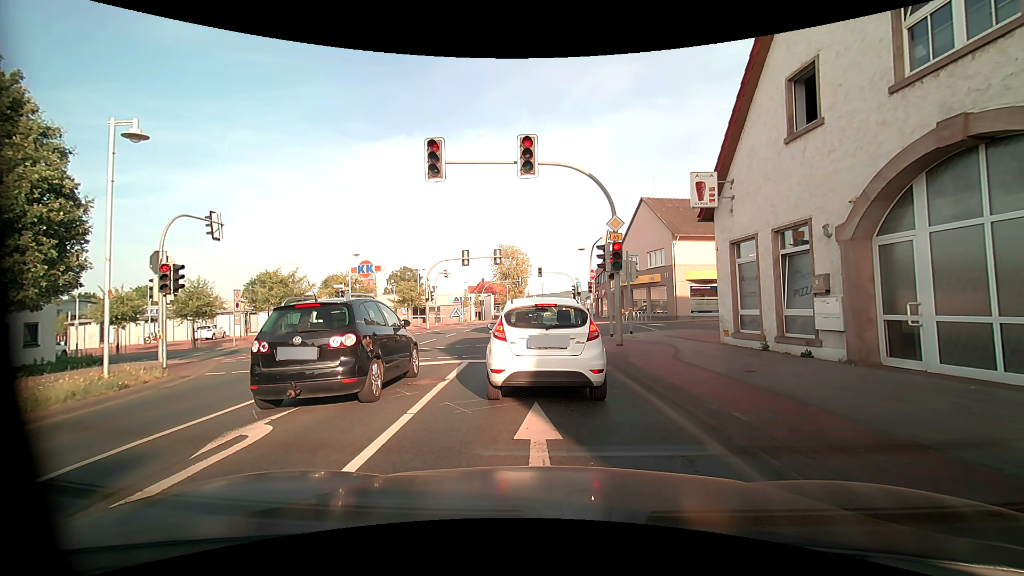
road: primary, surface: asphalt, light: Day
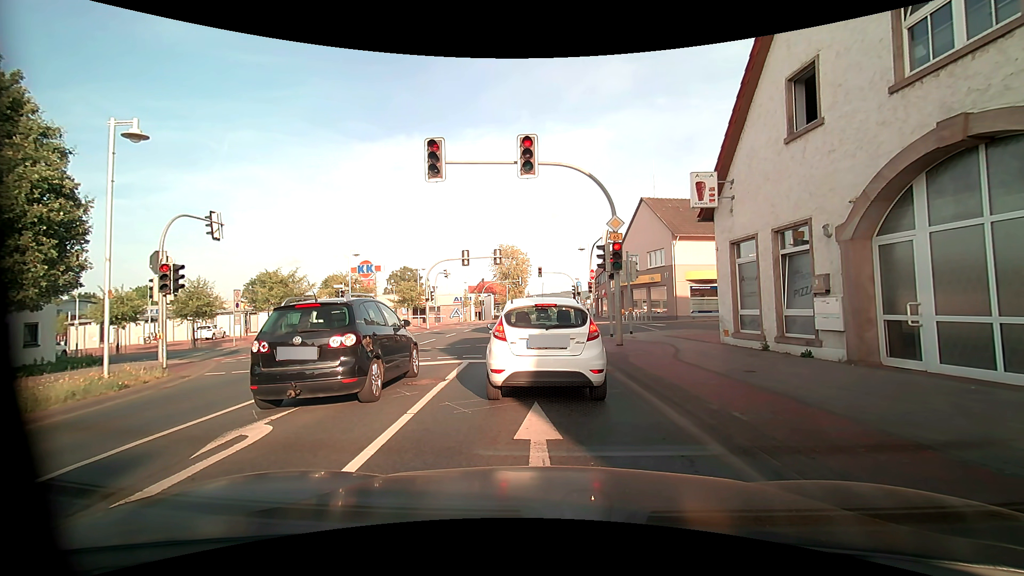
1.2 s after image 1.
(0.0, 0.0) m; 0°
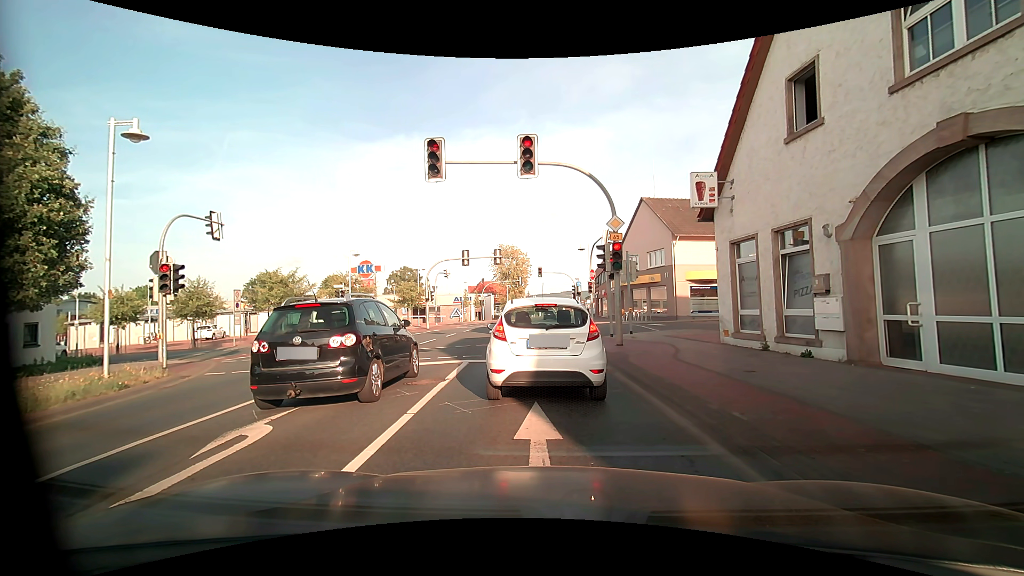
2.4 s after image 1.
(0.0, 0.0) m; 0°
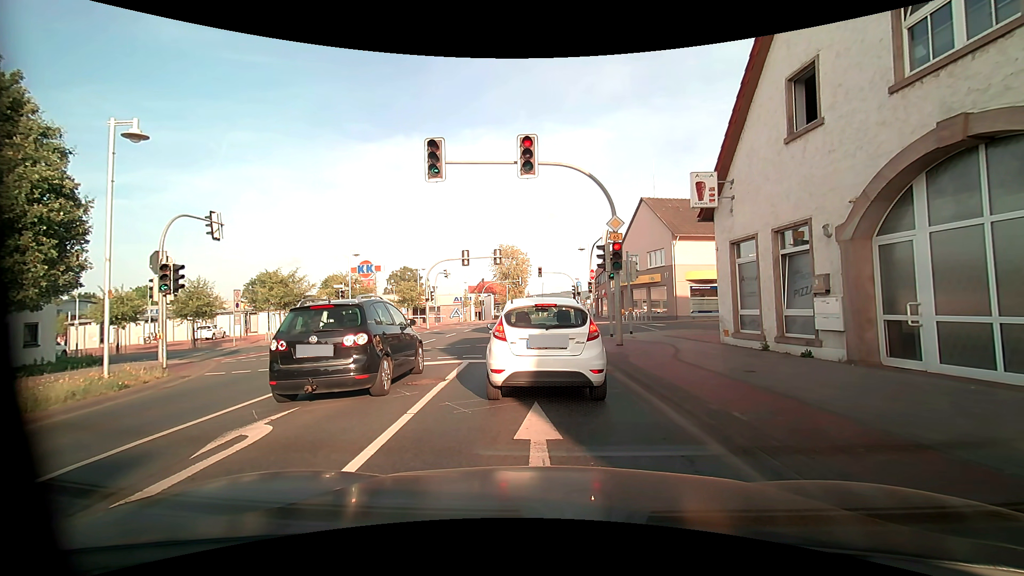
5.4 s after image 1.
(0.0, 0.0) m; 0°
